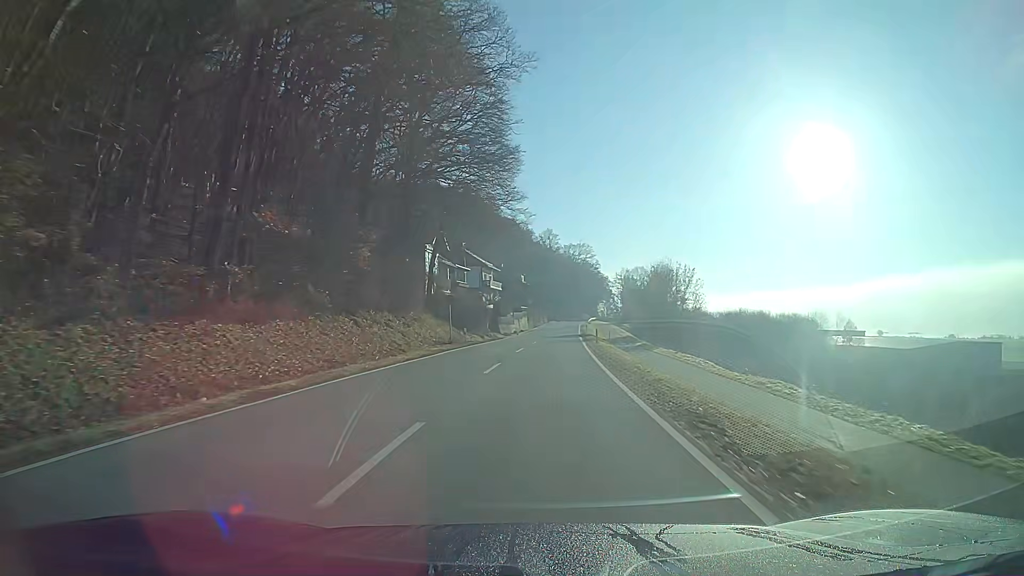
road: secondary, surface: asphalt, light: Day
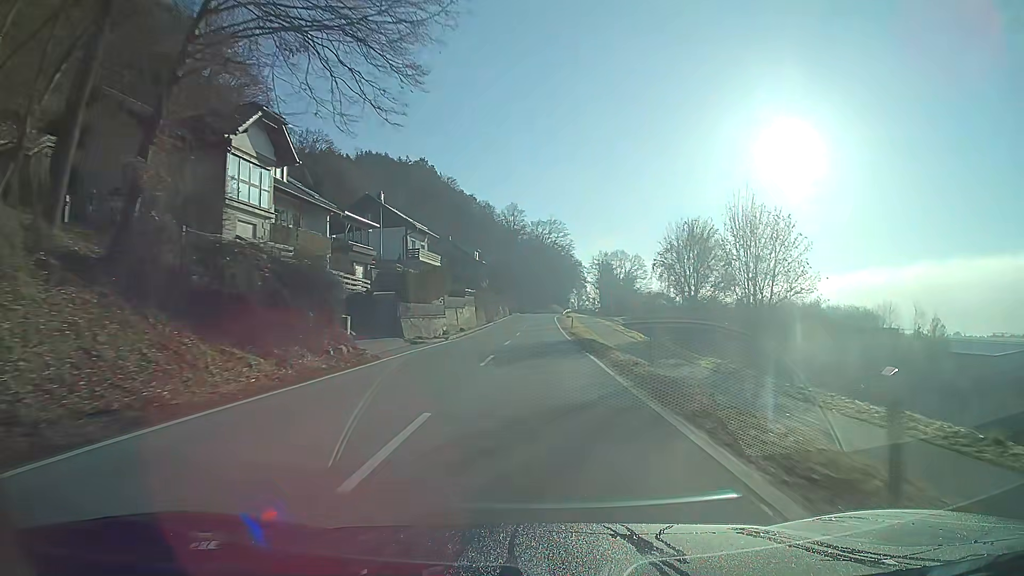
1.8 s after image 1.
(+0.9, +36.4) m; +3°
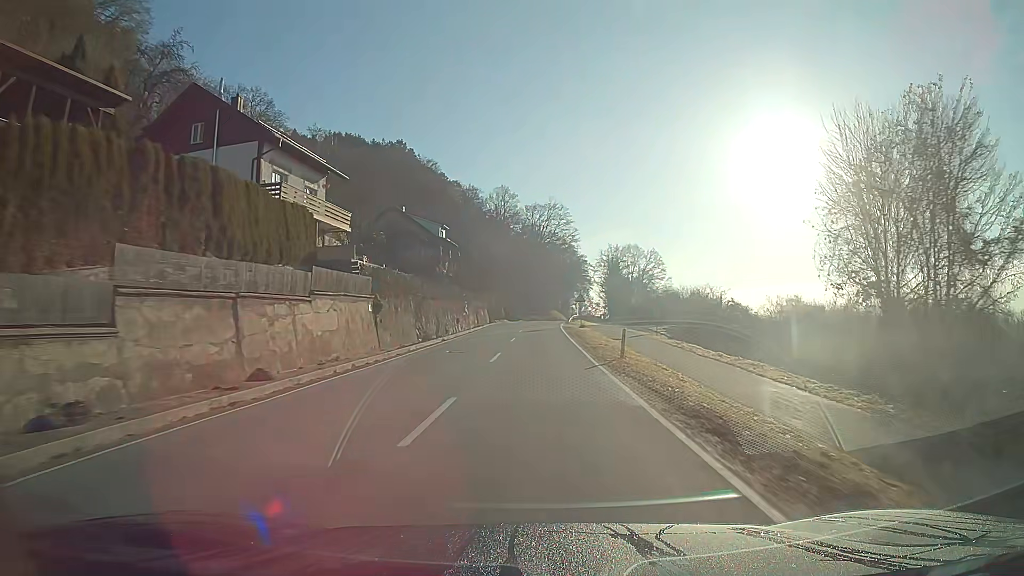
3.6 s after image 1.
(+0.2, +34.9) m; 0°
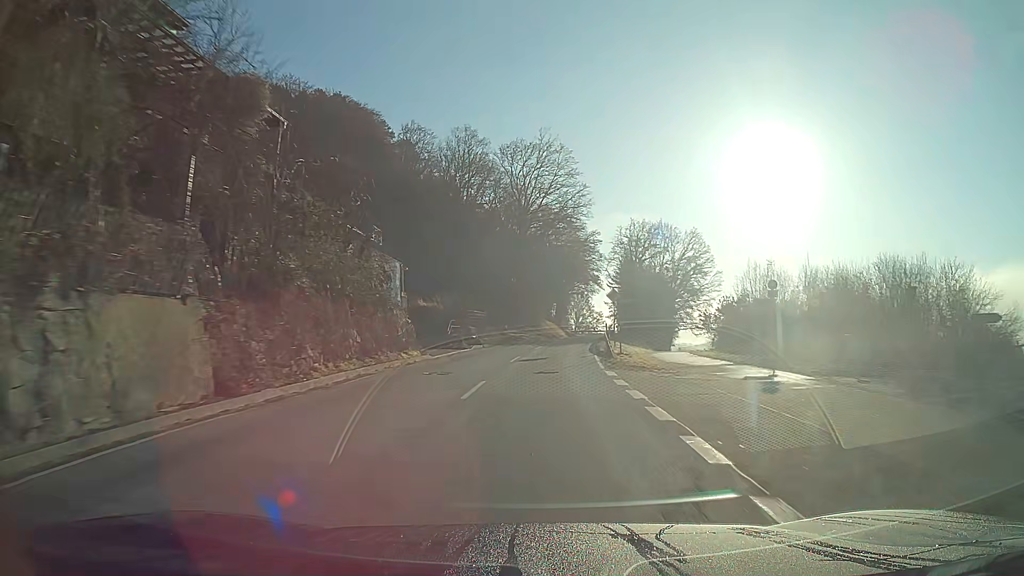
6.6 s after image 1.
(+0.5, +56.1) m; +2°
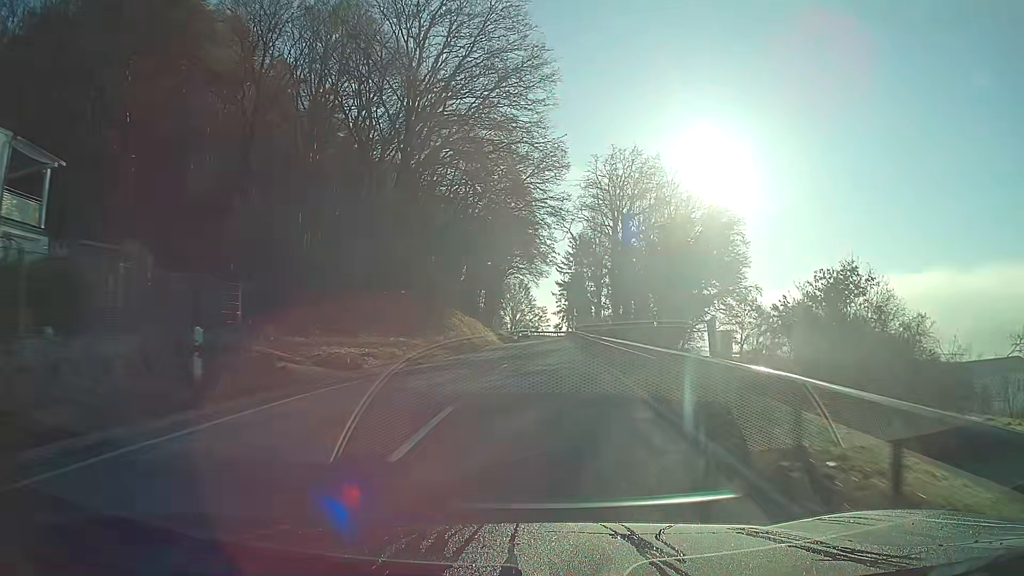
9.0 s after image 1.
(+2.0, +42.7) m; +5°
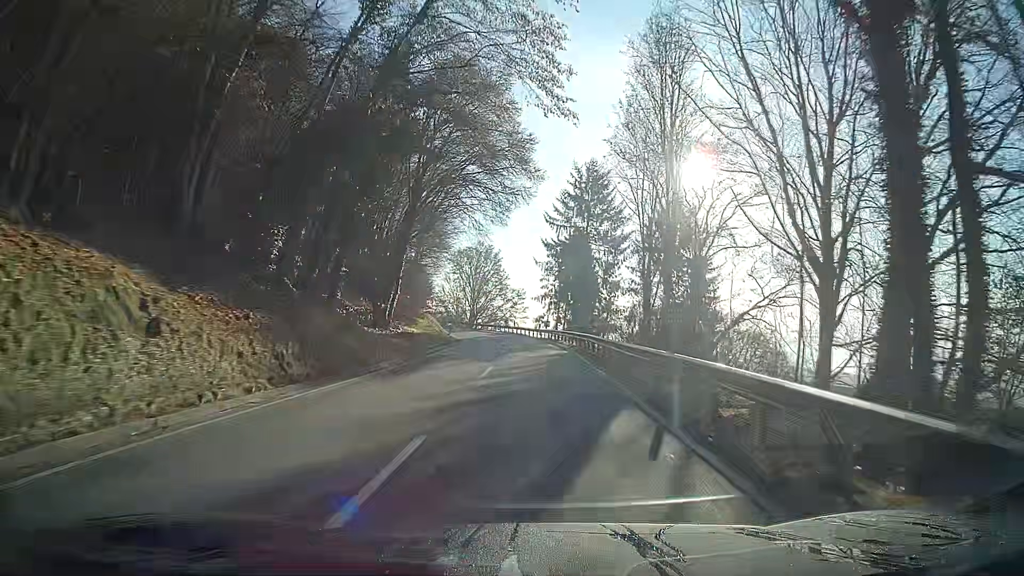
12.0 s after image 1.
(+1.2, +51.5) m; +1°
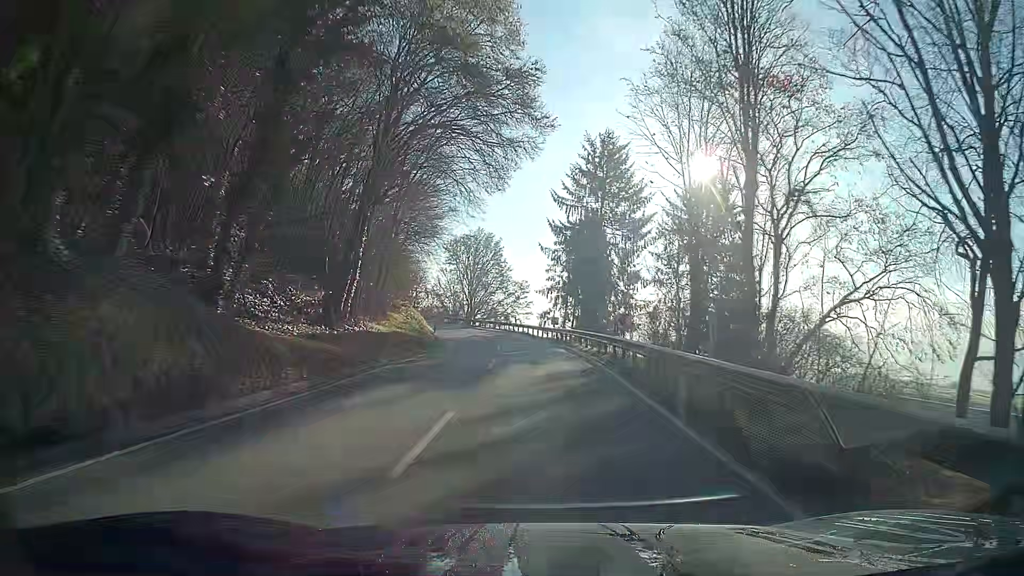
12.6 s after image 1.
(0.0, +10.2) m; 0°
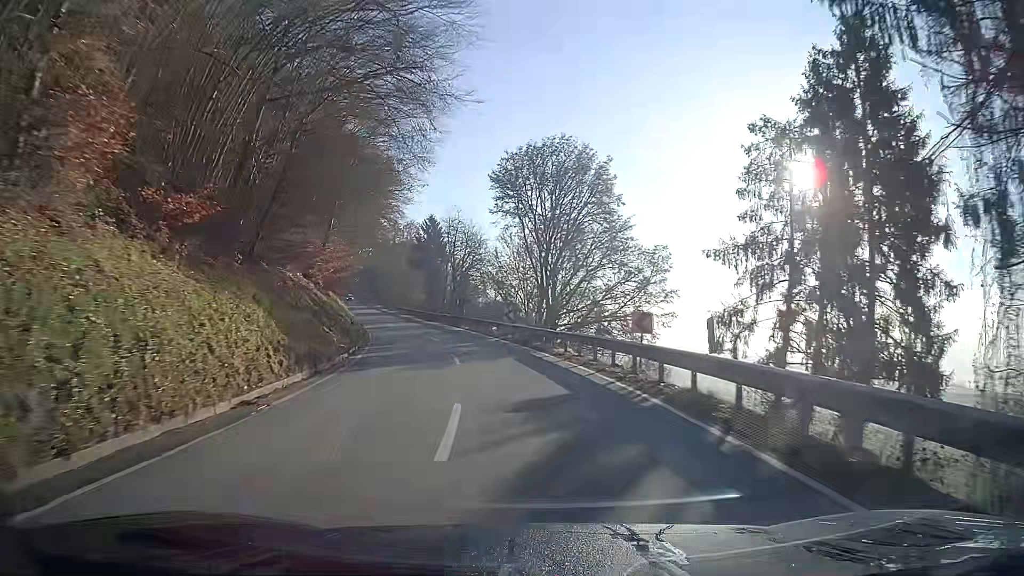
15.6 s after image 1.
(-3.1, +47.8) m; -10°
(0, +10) (-1, +20) (-3, +30) (-5, +40) (-8, +49) (-10, +59) (-13, +69) (-16, +78) (-18, +88) (-21, +97) m
